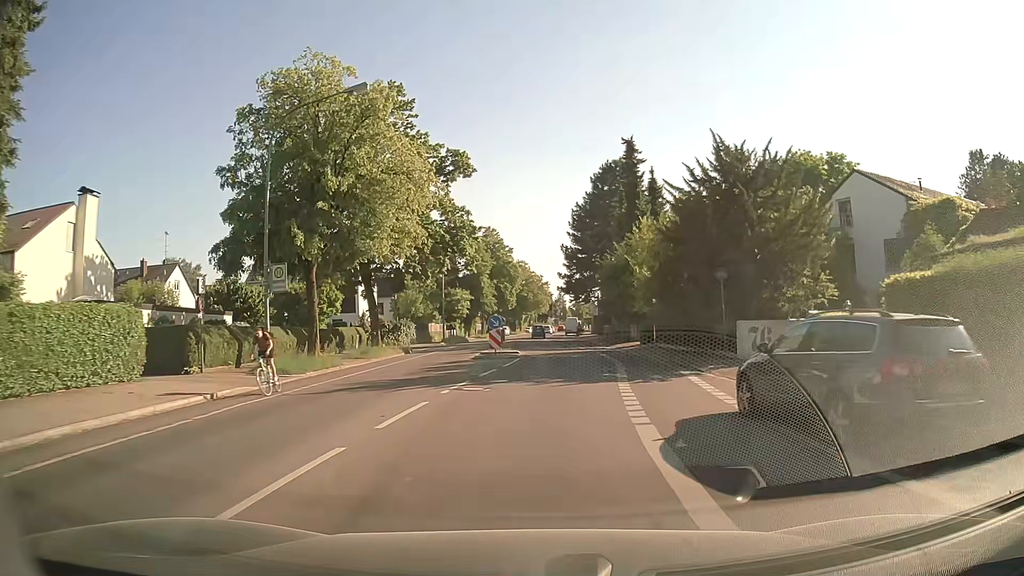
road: secondary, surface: asphalt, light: Day
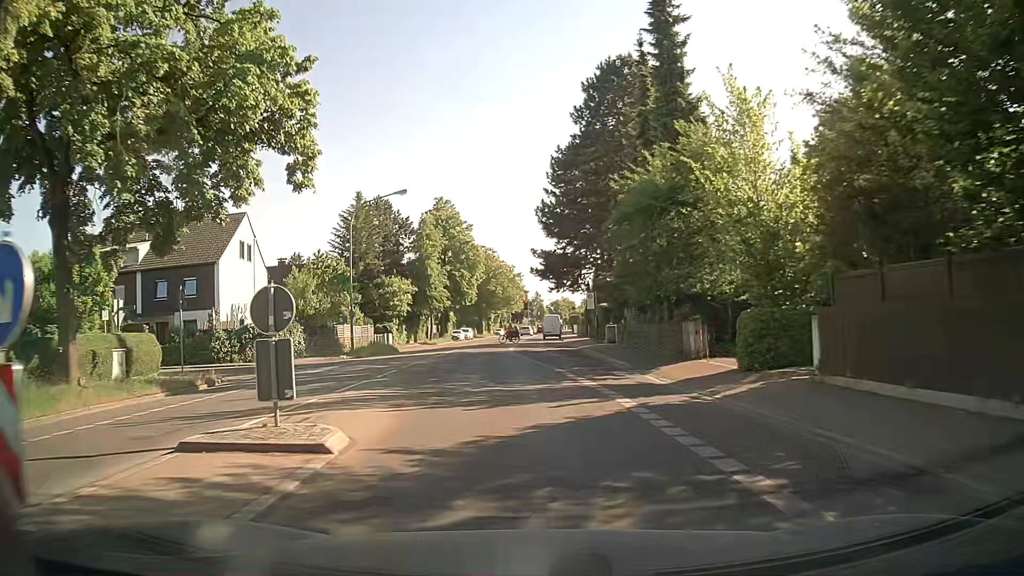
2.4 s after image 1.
(+1.1, +26.2) m; +3°
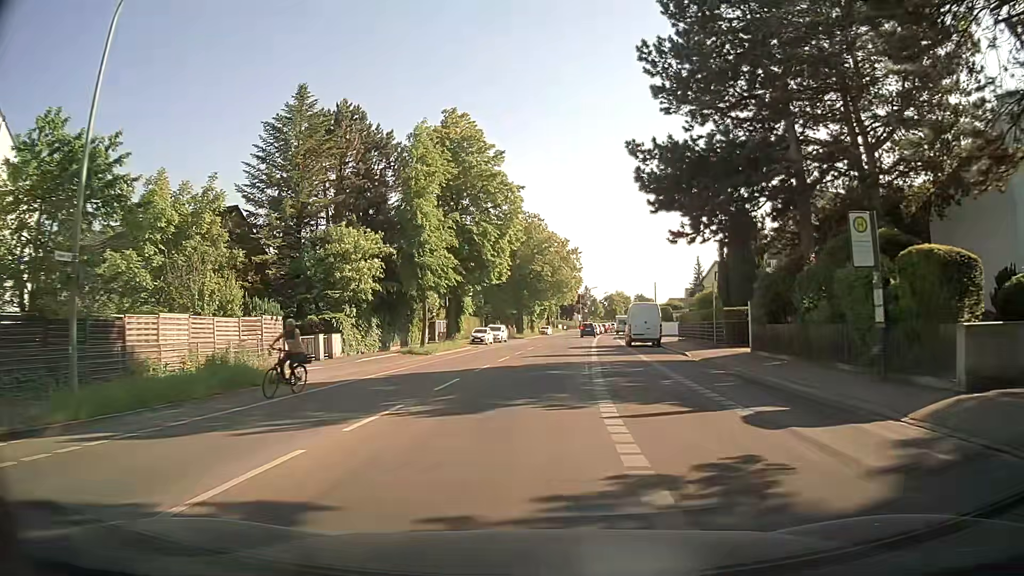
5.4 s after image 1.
(-2.3, +33.4) m; -5°
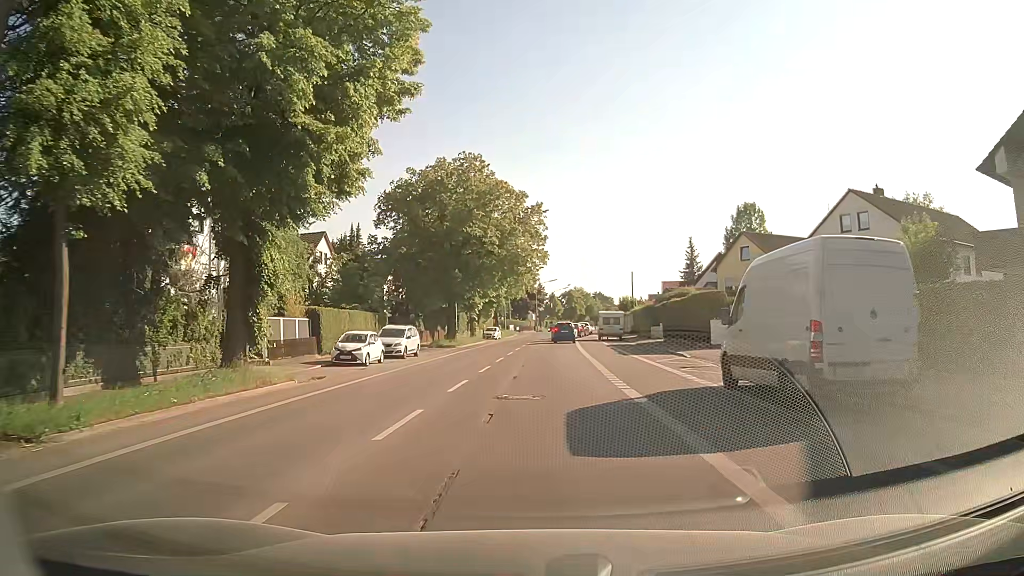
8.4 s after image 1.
(+1.2, +30.0) m; +5°
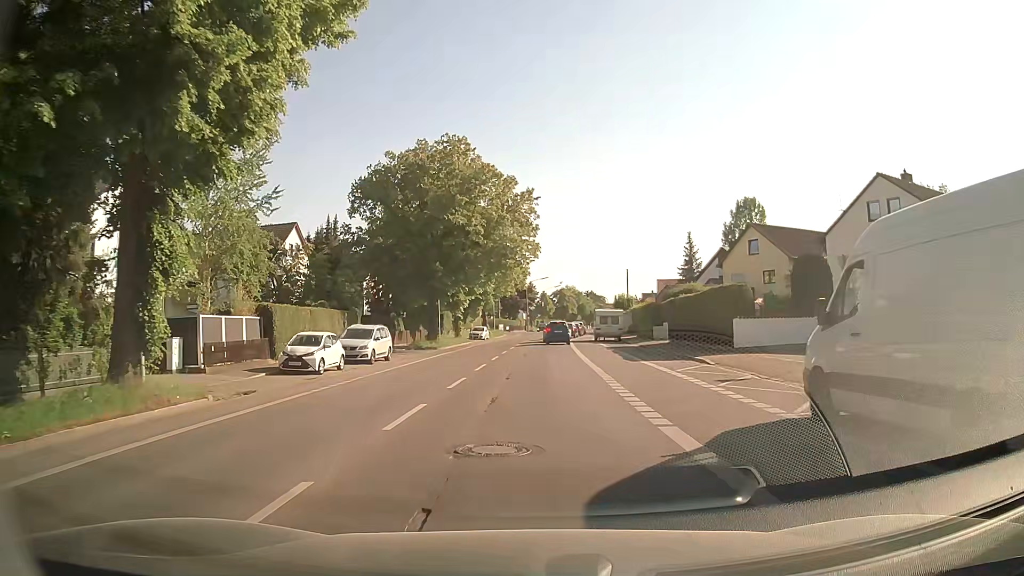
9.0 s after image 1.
(0.0, +5.1) m; +1°
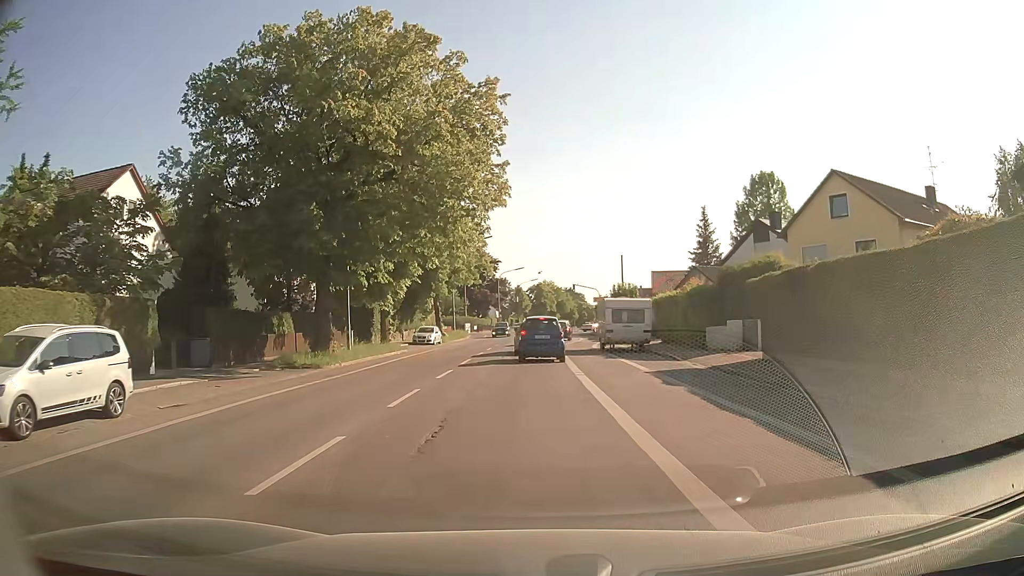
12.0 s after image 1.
(+0.3, +21.1) m; +2°
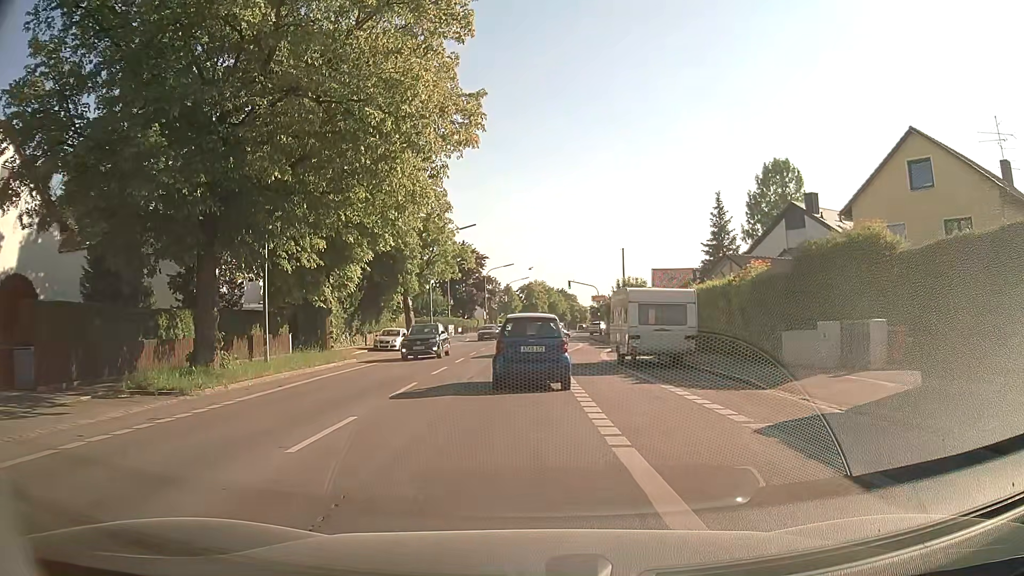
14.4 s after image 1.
(+0.1, +9.8) m; +1°
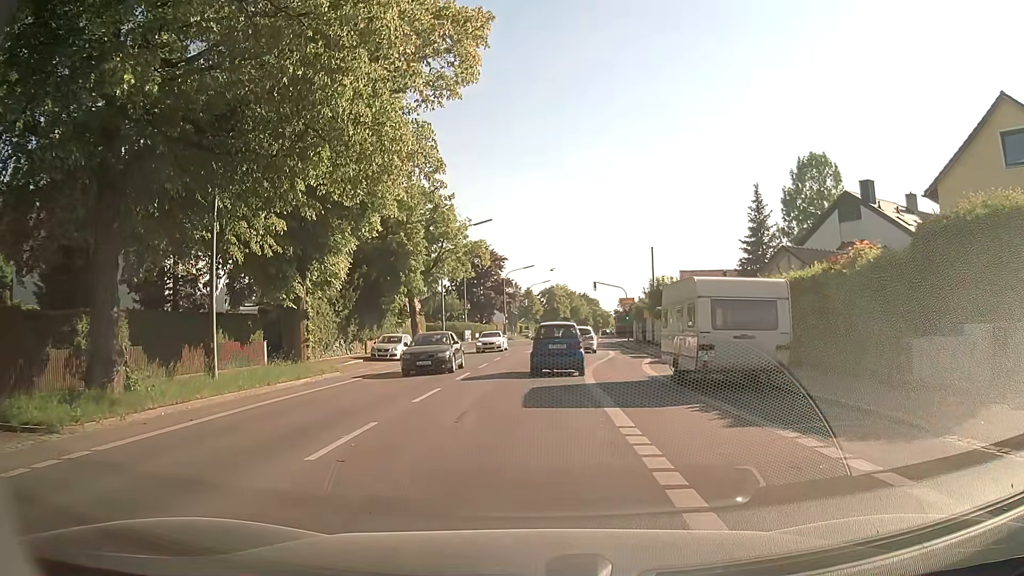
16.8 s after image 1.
(-0.1, +6.1) m; -2°
(0, +10) (0, +20) (+1, +30) (+2, +40) (+3, +50) (+4, +60) (+4, +70) (+5, +80) (+6, +90) (+7, +100) m
